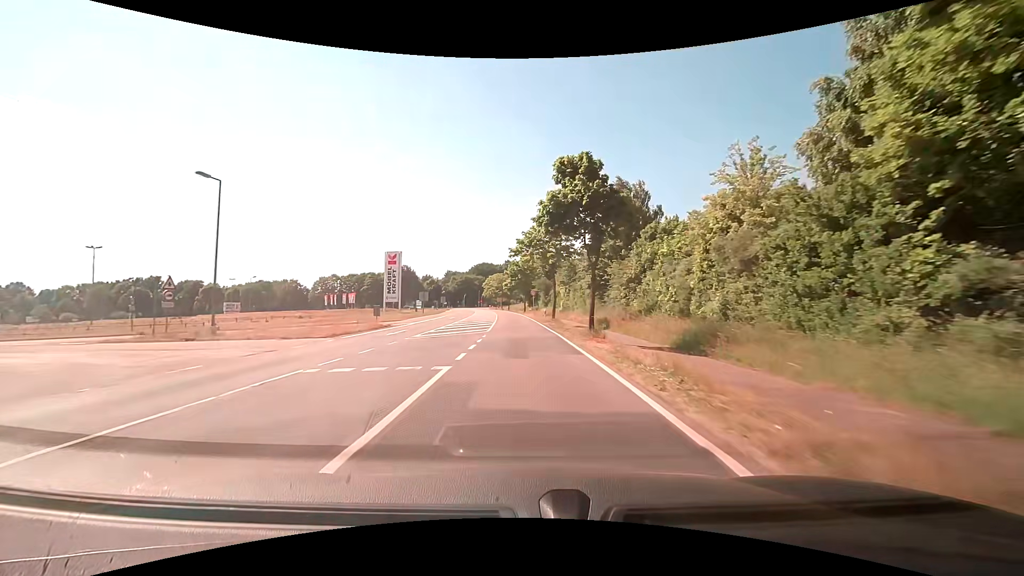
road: tertiary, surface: asphalt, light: Day
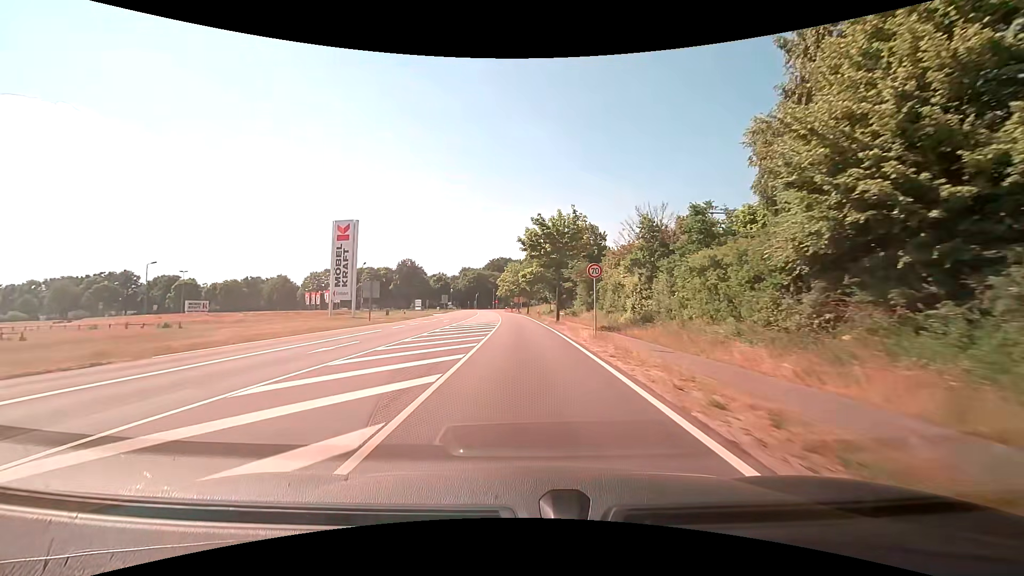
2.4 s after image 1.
(-0.9, +40.0) m; -2°
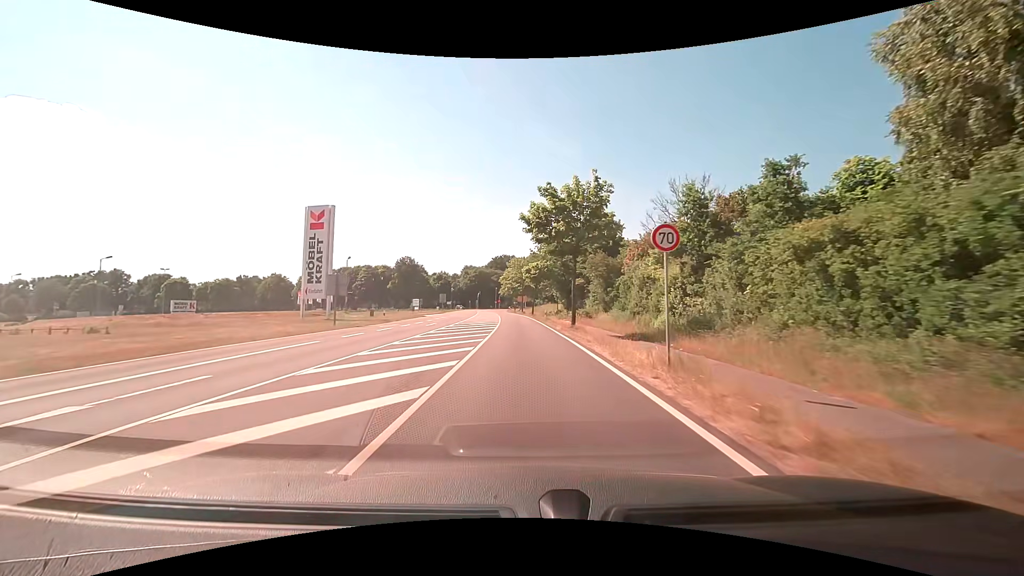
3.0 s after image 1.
(0.0, +9.8) m; -1°
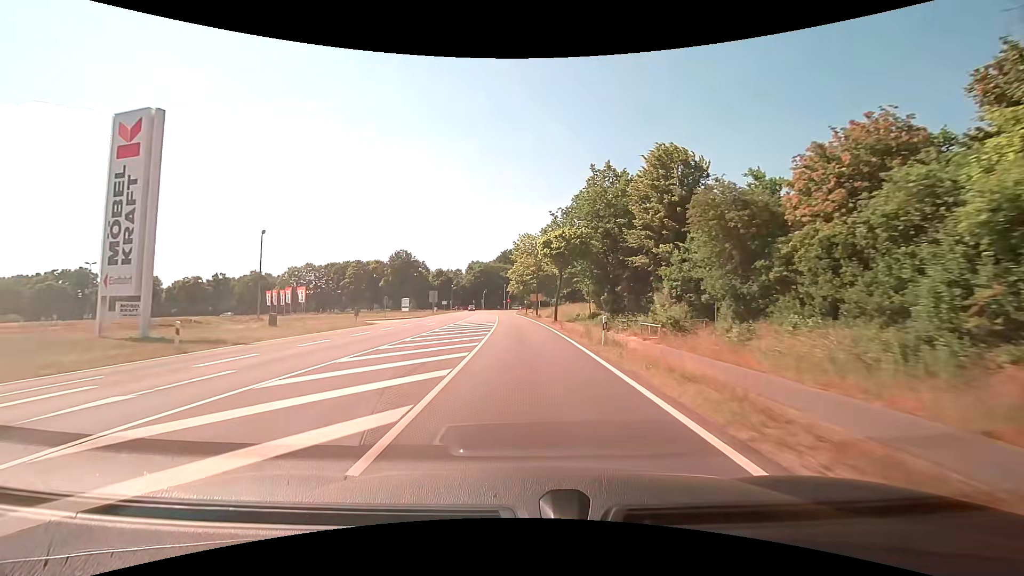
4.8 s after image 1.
(-0.2, +29.1) m; -1°
(0, +10) (0, +20) (0, +30) (-1, +40) (-1, +50) (-2, +60) (-2, +70) (-3, +80) (-3, +90) (-4, +100) m
